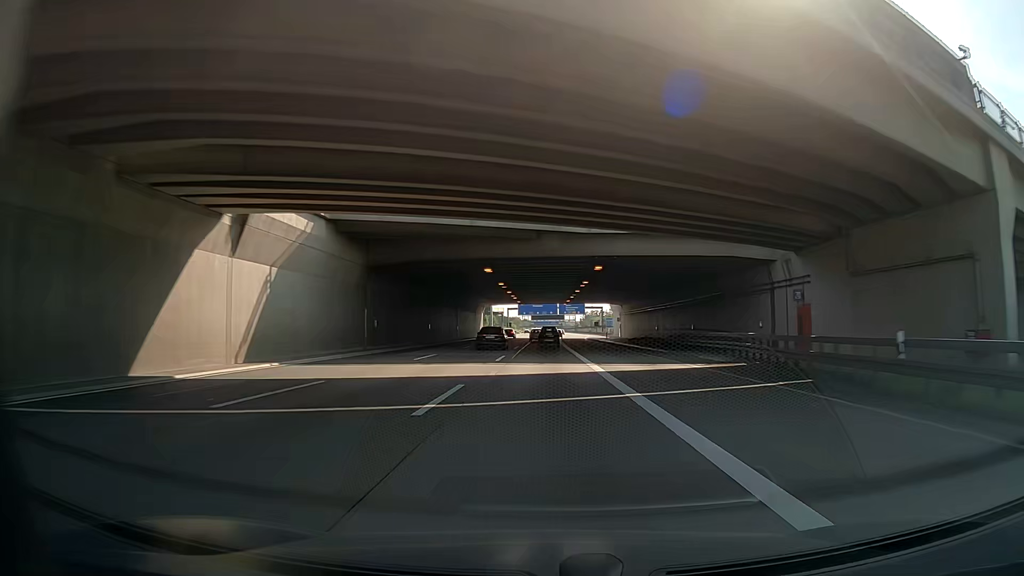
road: motorway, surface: asphalt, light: Day
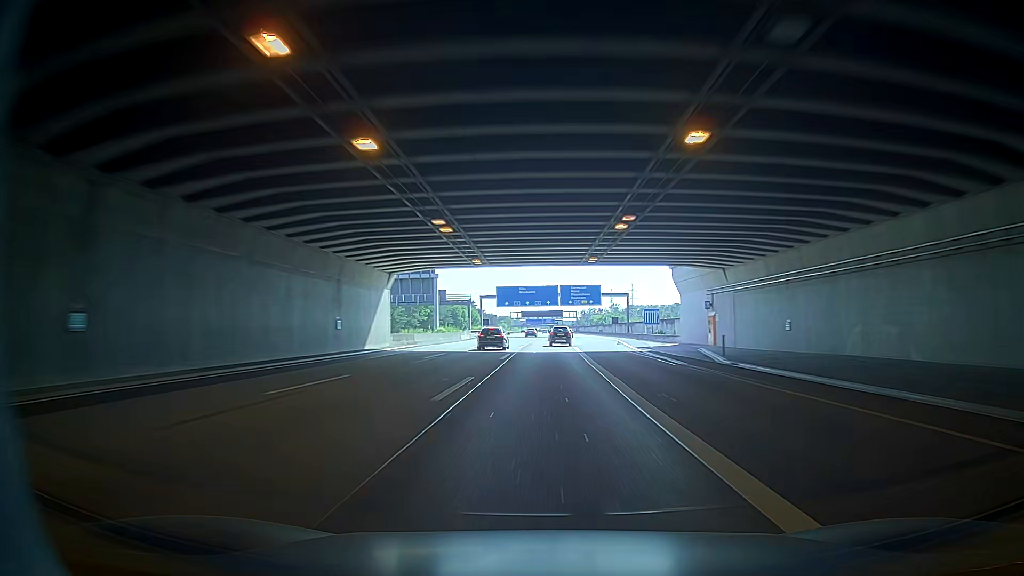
(+1.0, +69.6) m; +2°
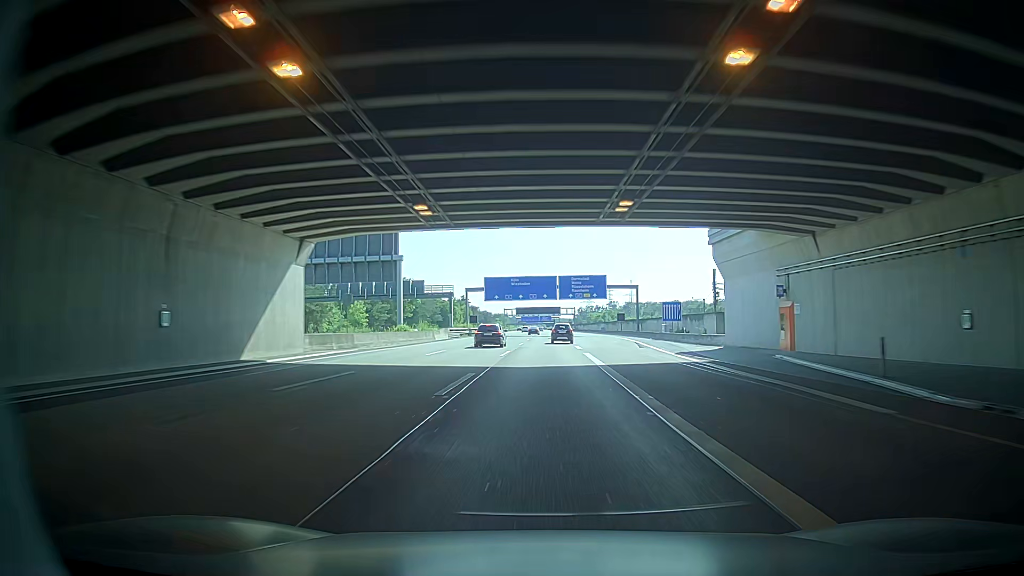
(+0.1, +17.4) m; +1°
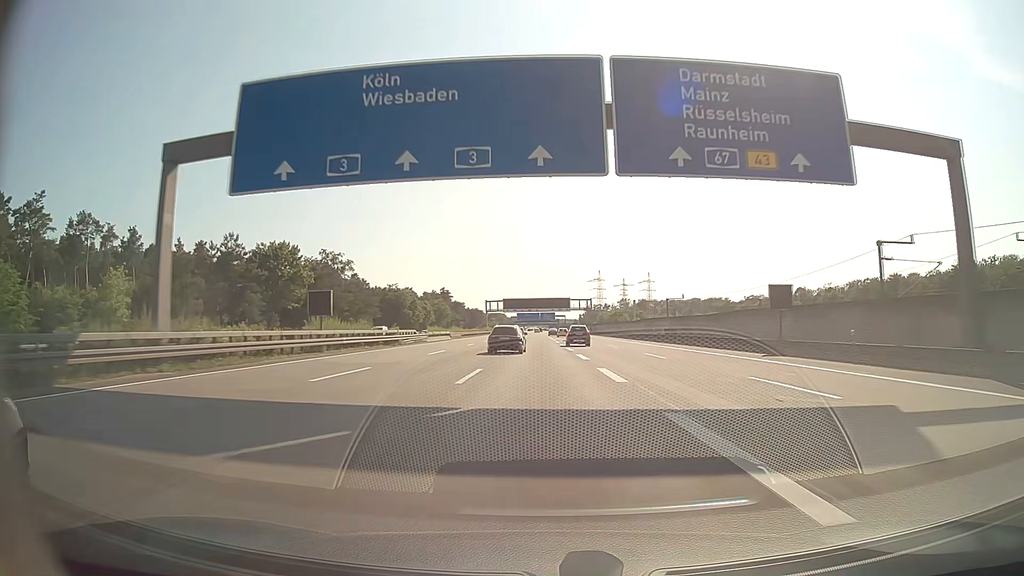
(-2.0, +87.1) m; -2°
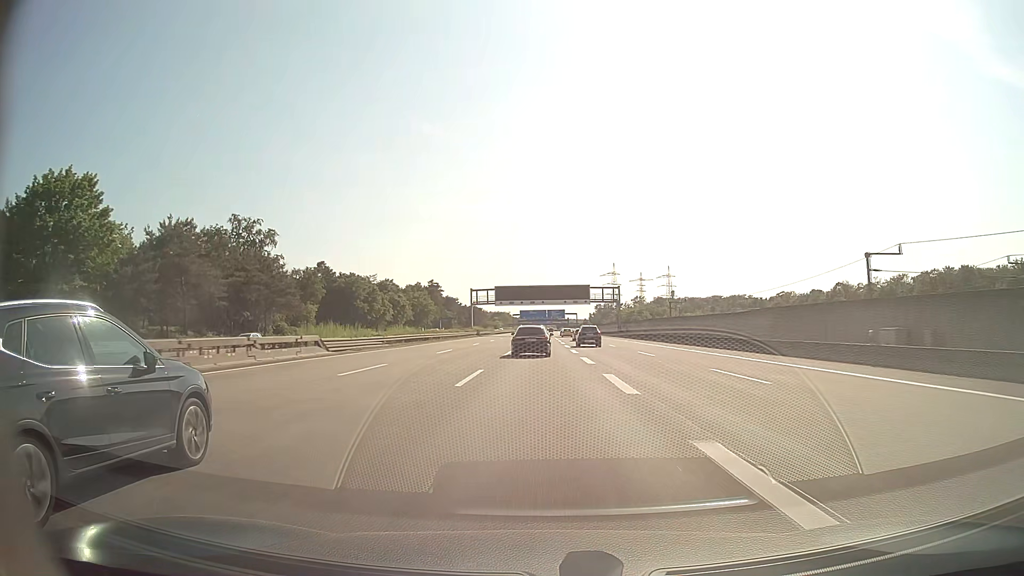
(-0.4, +51.6) m; -1°
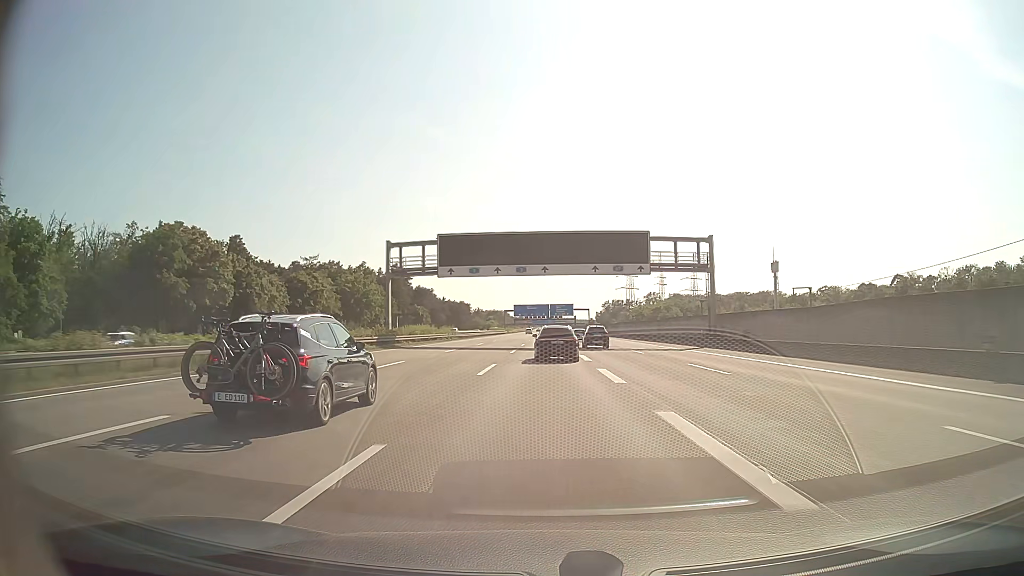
(-0.2, +69.2) m; 0°
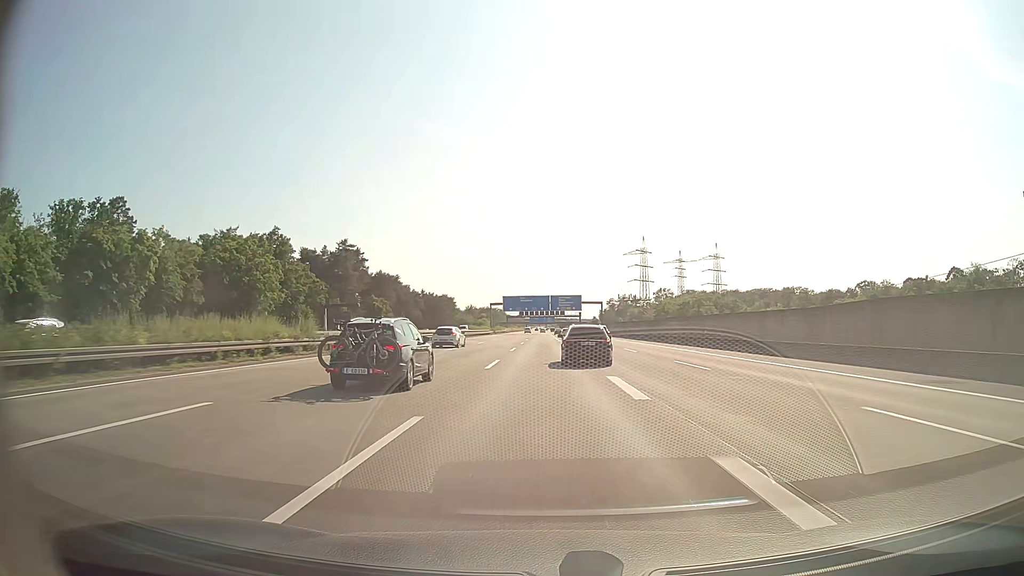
(+0.1, +52.2) m; 0°
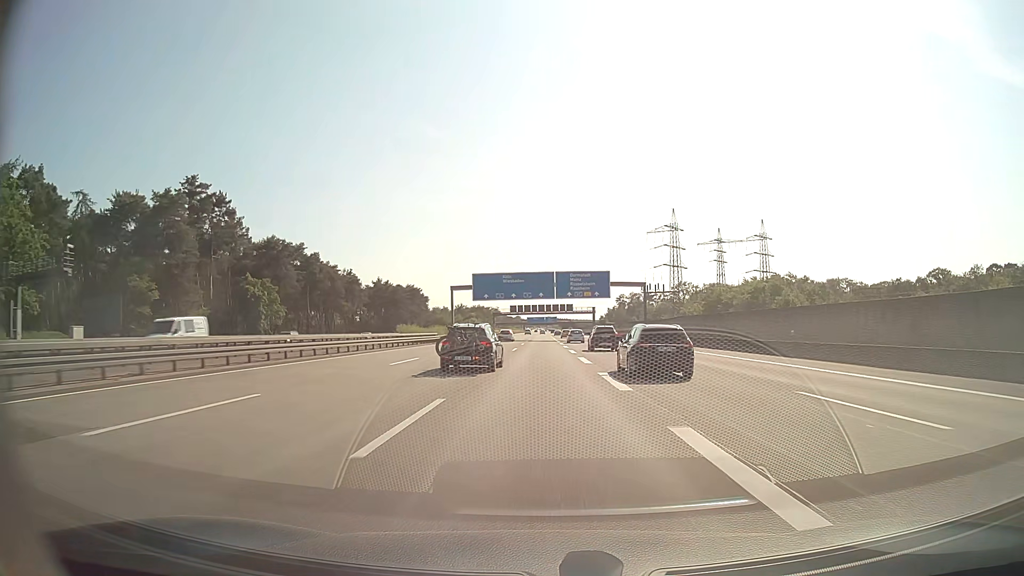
(0.0, +70.0) m; 0°
(0, +10) (0, +20) (0, +30) (0, +40) (0, +50) (0, +60) (0, +70) (0, +80) (0, +90) (0, +100) m
